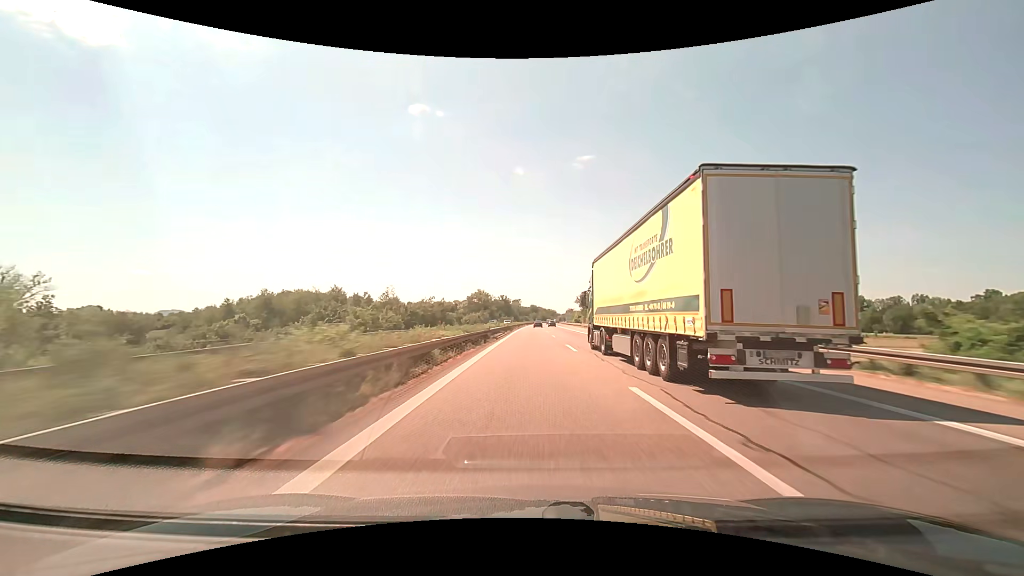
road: motorway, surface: asphalt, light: Day
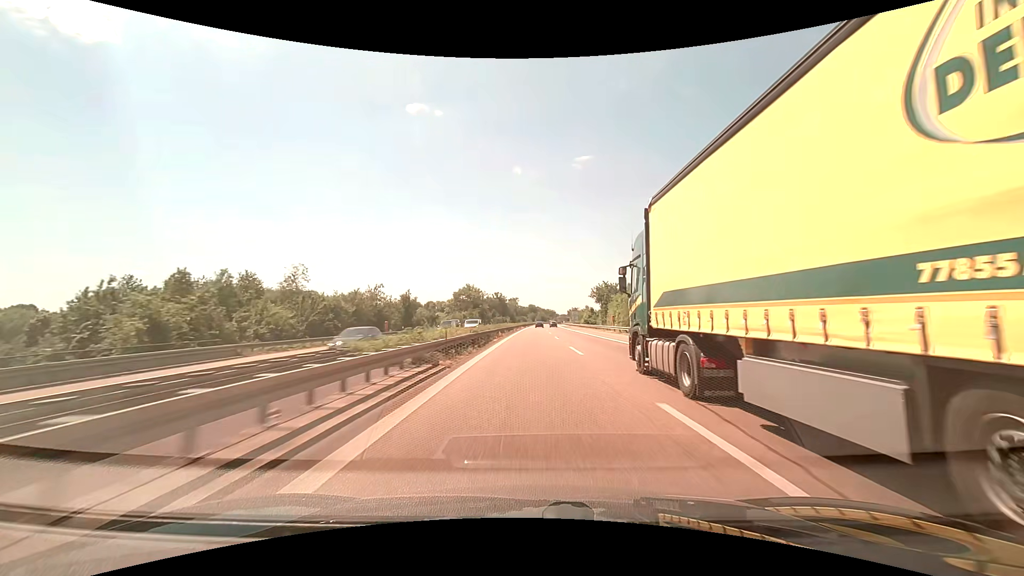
(+0.1, +38.3) m; 0°
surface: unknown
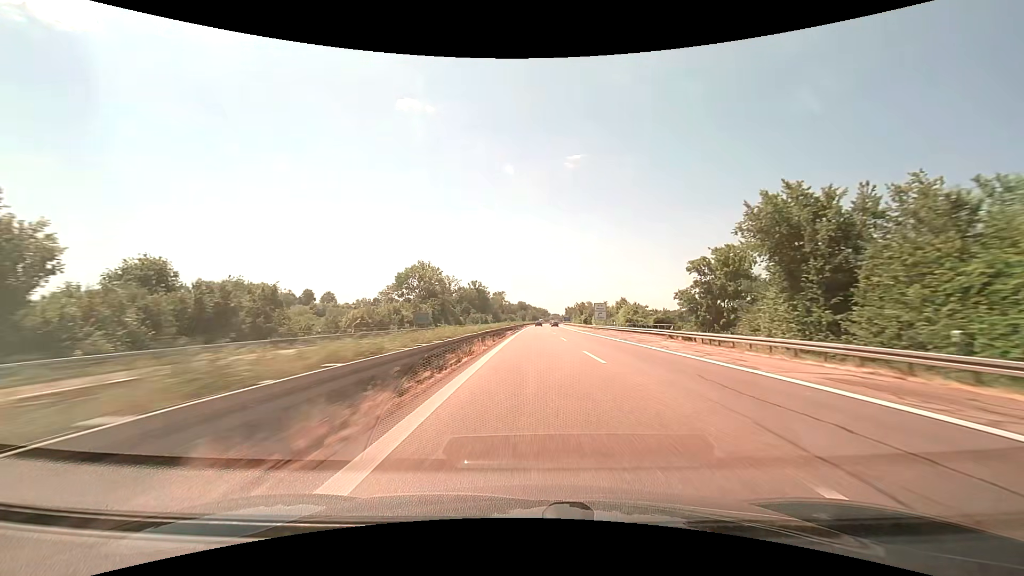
(+0.6, +76.2) m; +1°
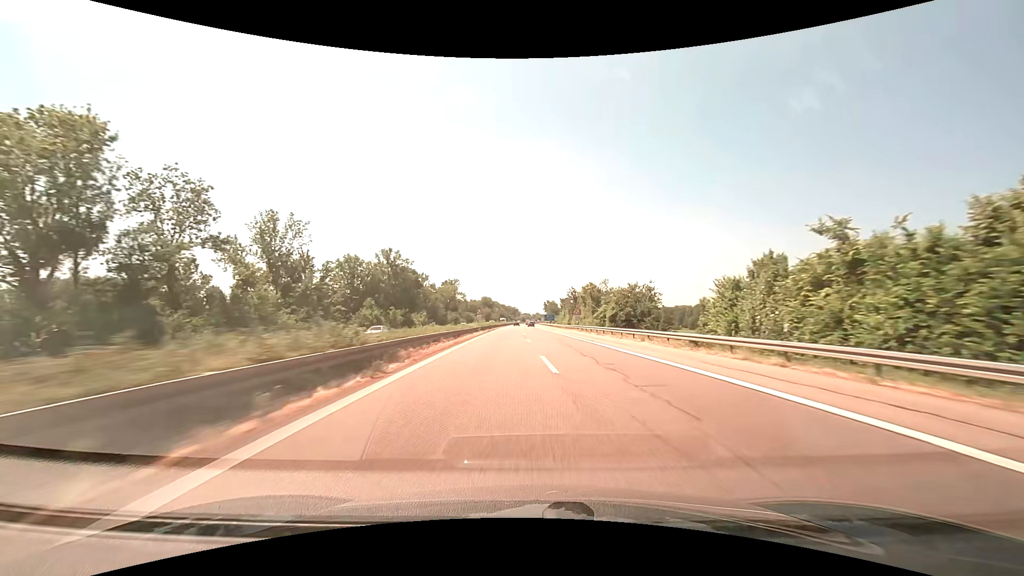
(+2.6, +94.4) m; +3°
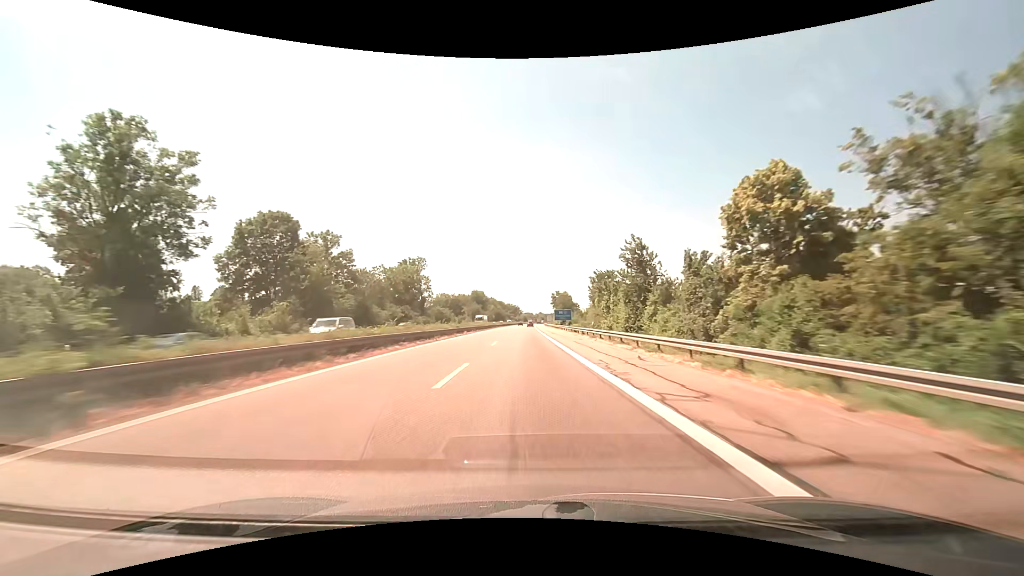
(+0.8, +74.9) m; 0°
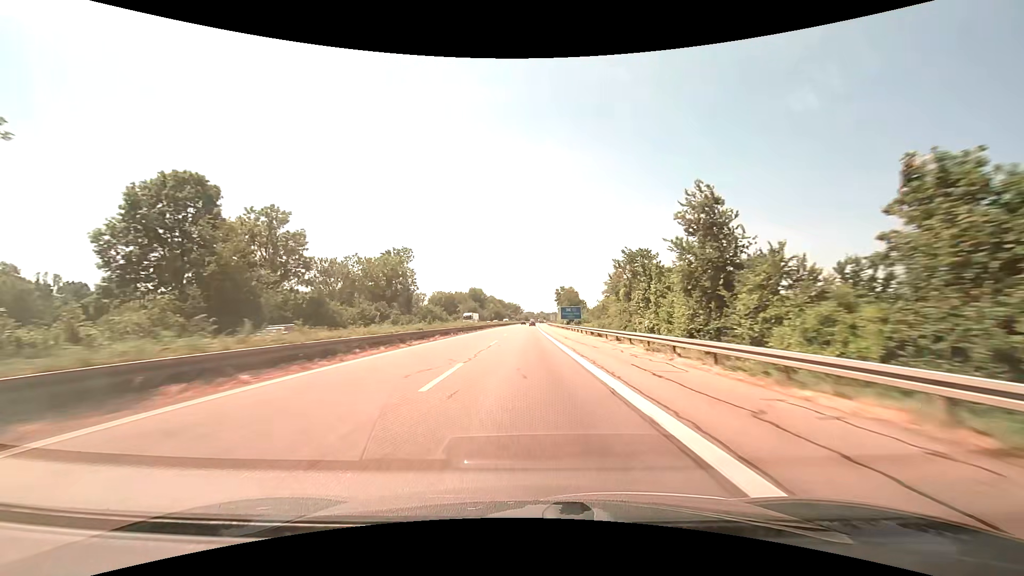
(0.0, +18.6) m; 0°
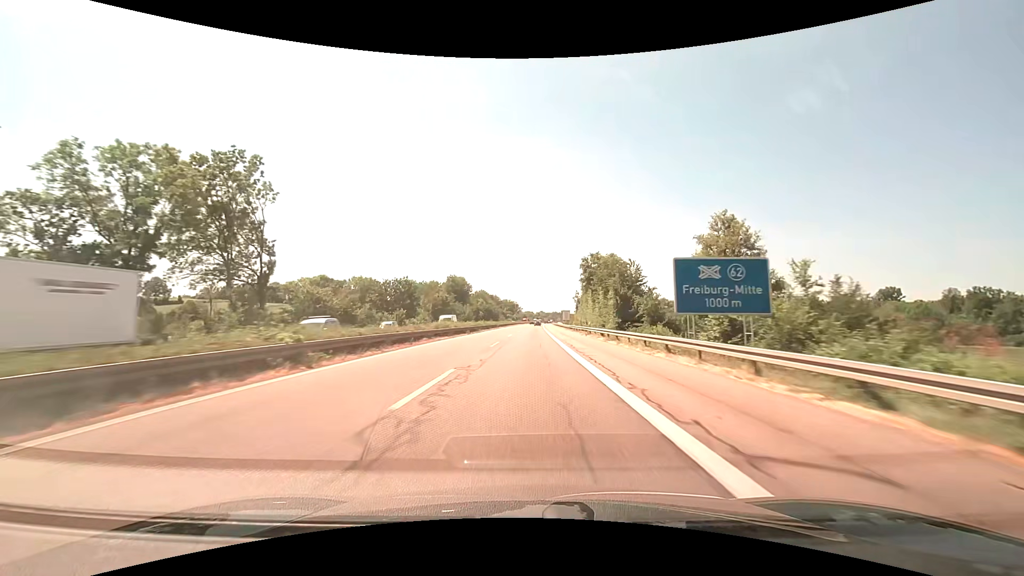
(-0.3, +74.2) m; 0°
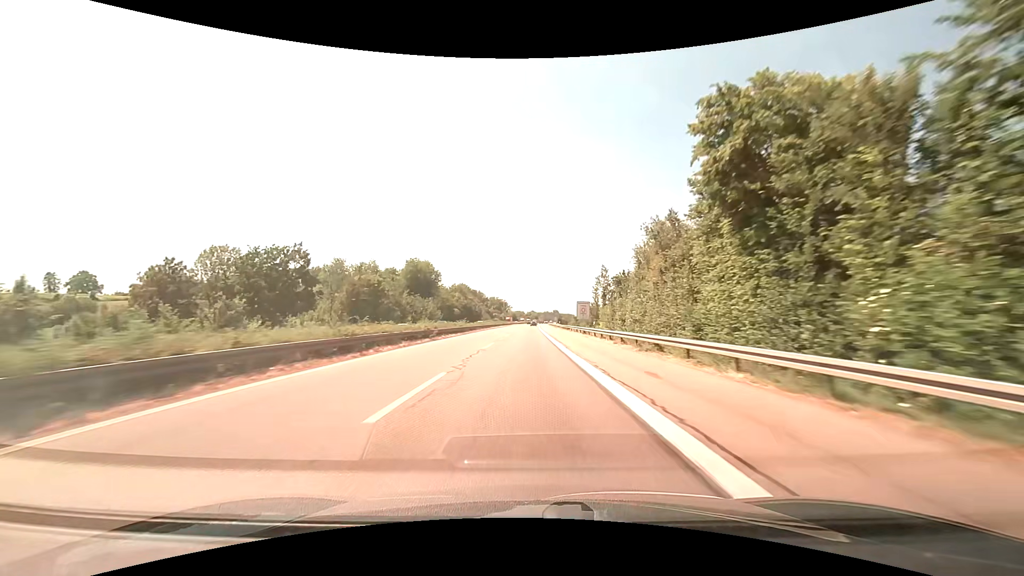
(+0.6, +55.5) m; +1°
(0, +10) (0, +20) (0, +30) (0, +40) (0, +50) (0, +60) (0, +70) (0, +80) (+1, +90) (+1, +100) m
